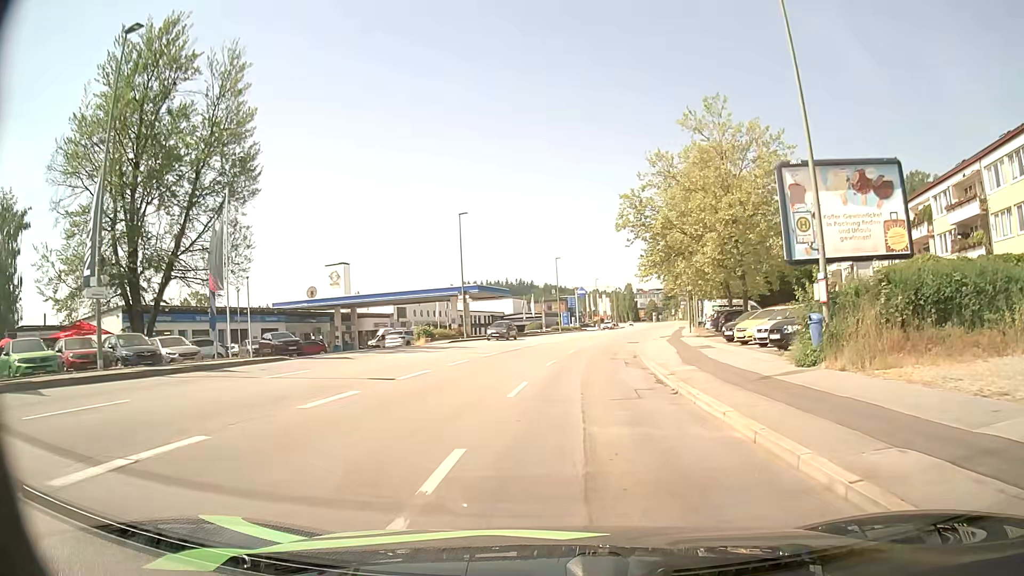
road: tertiary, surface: asphalt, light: Day
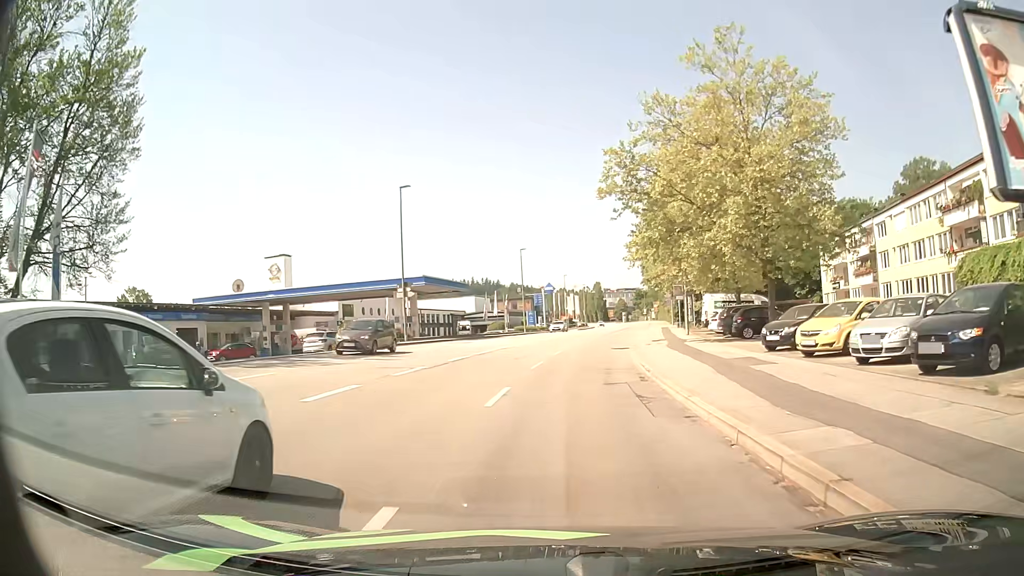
(+0.3, +10.9) m; +3°
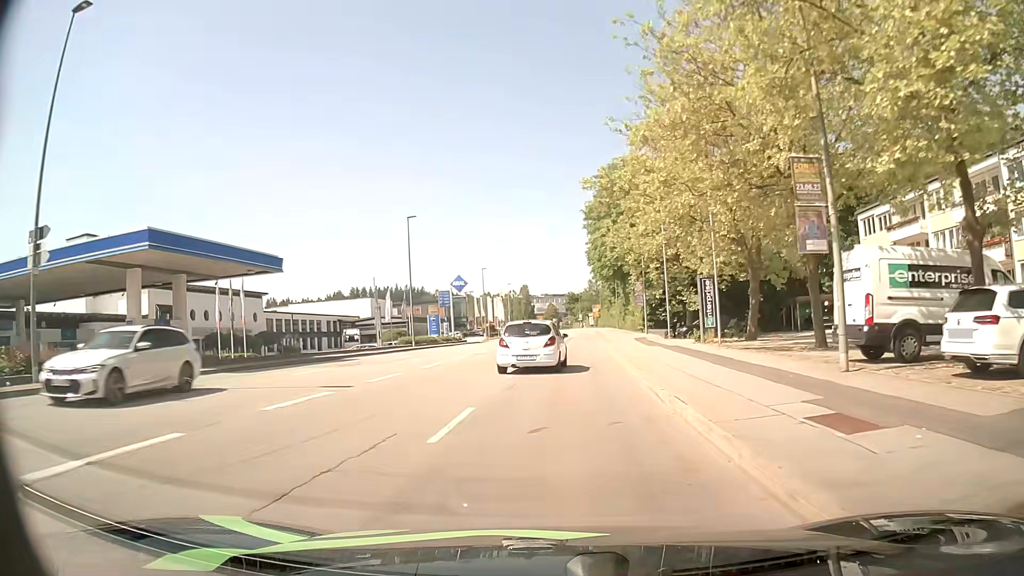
(+1.8, +29.9) m; +6°
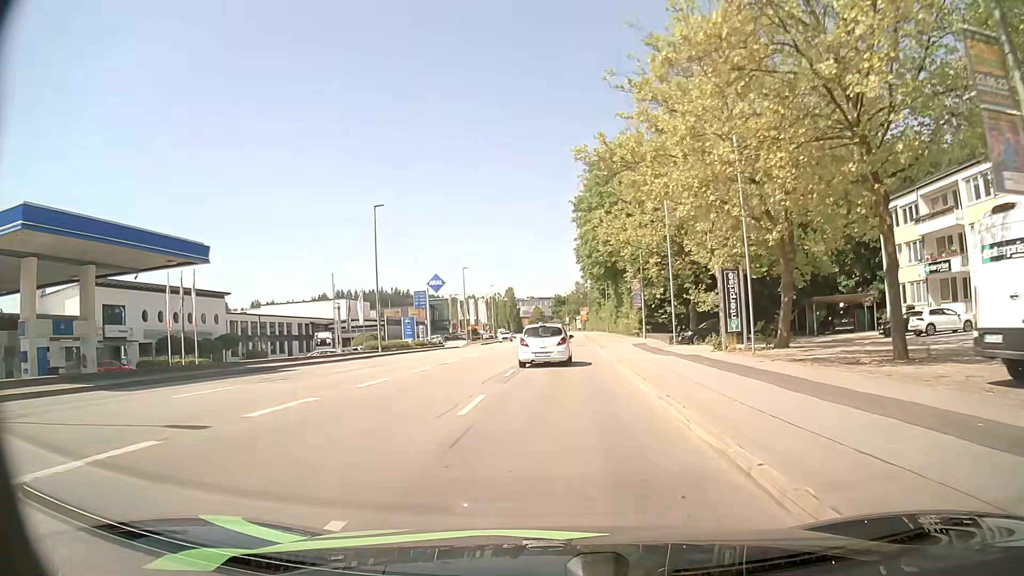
(+0.2, +6.4) m; +2°
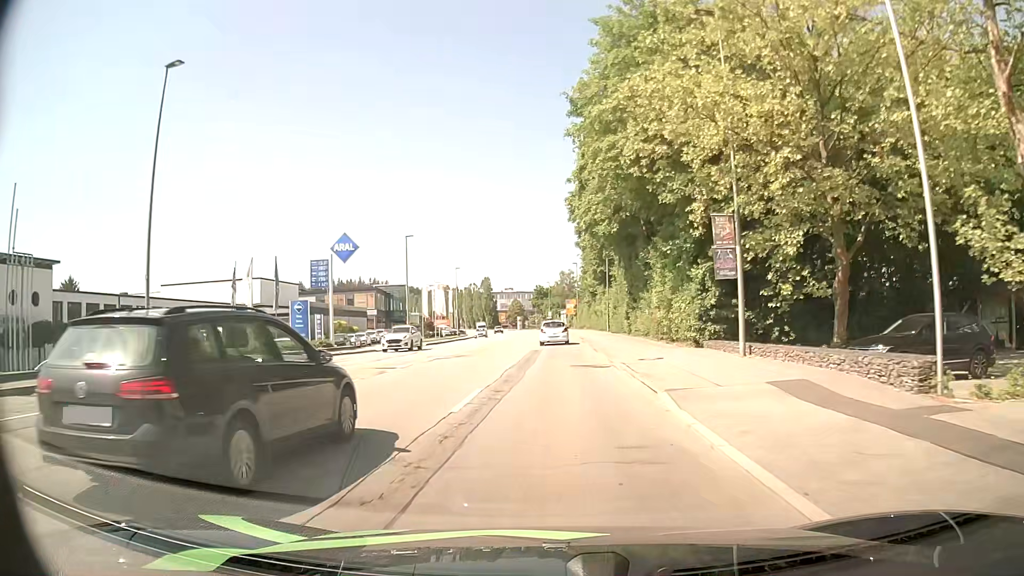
(+0.4, +26.8) m; +2°
(0, +10) (0, +20) (0, +30) (0, +40) (0, +50) (-1, +60) (-1, +70) (-1, +80) (-2, +90) (-2, +100) m
